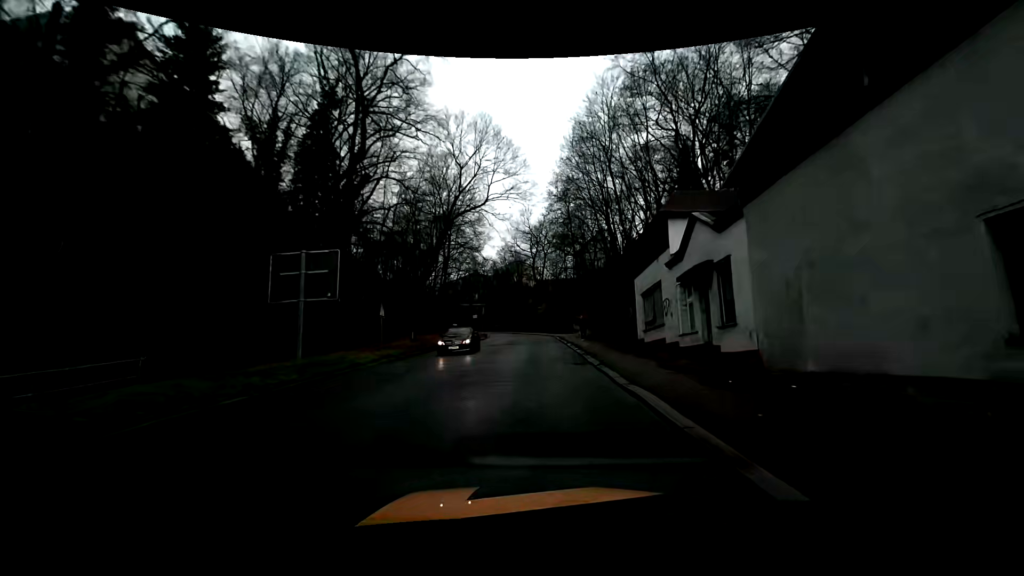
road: primary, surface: asphalt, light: Day
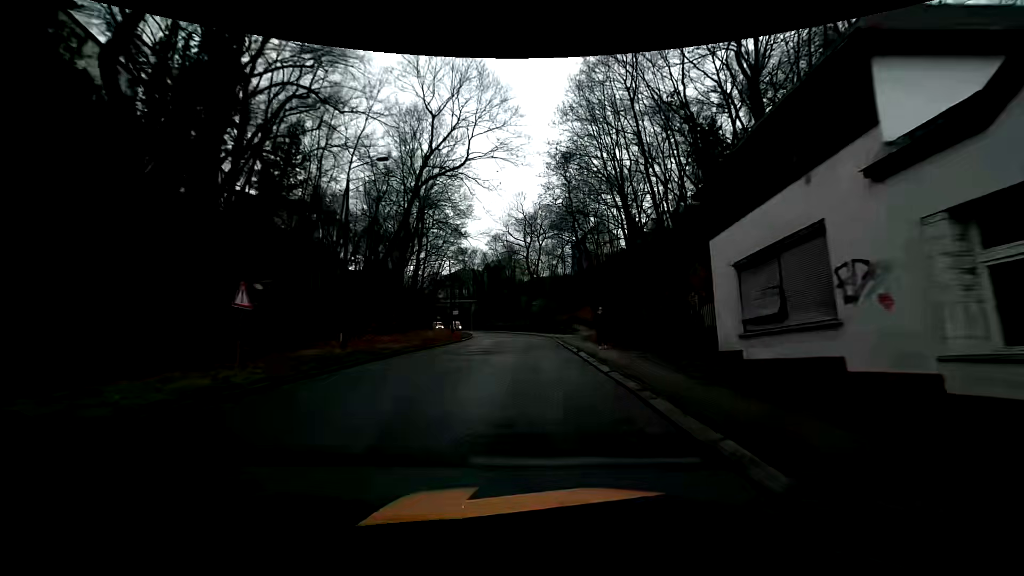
(0.0, +11.9) m; 0°
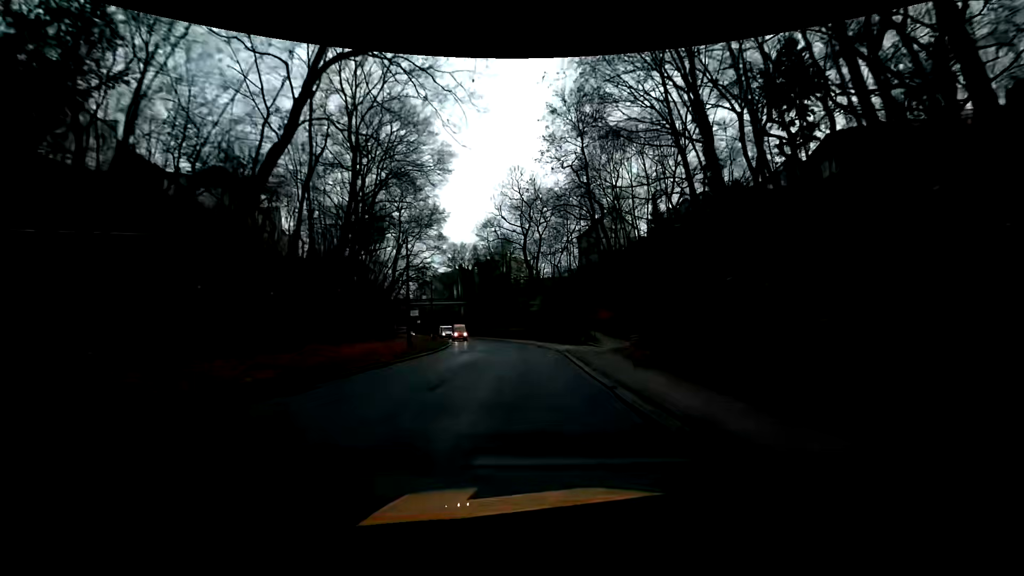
(+0.2, +18.5) m; 0°
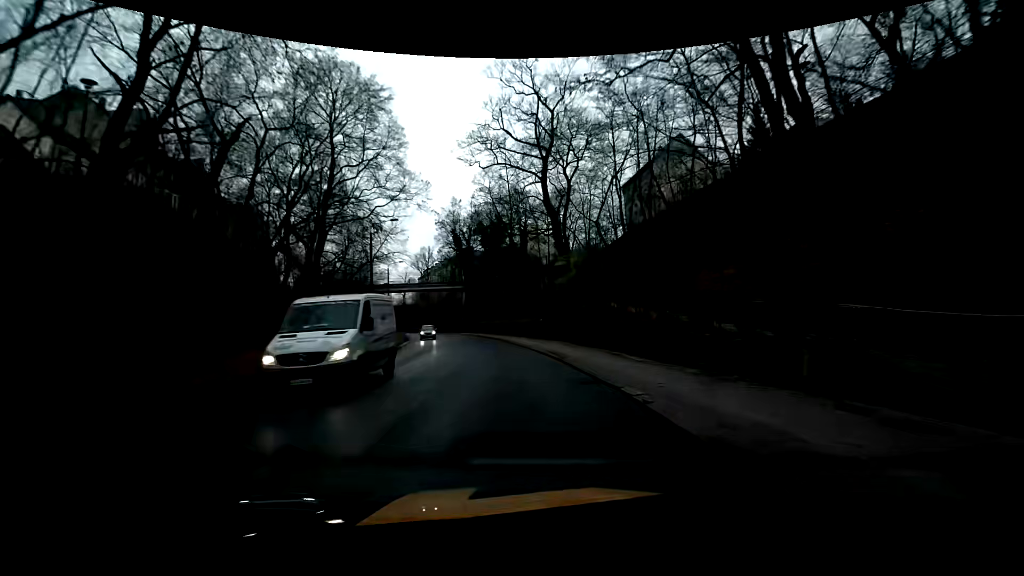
(-0.5, +31.5) m; -3°
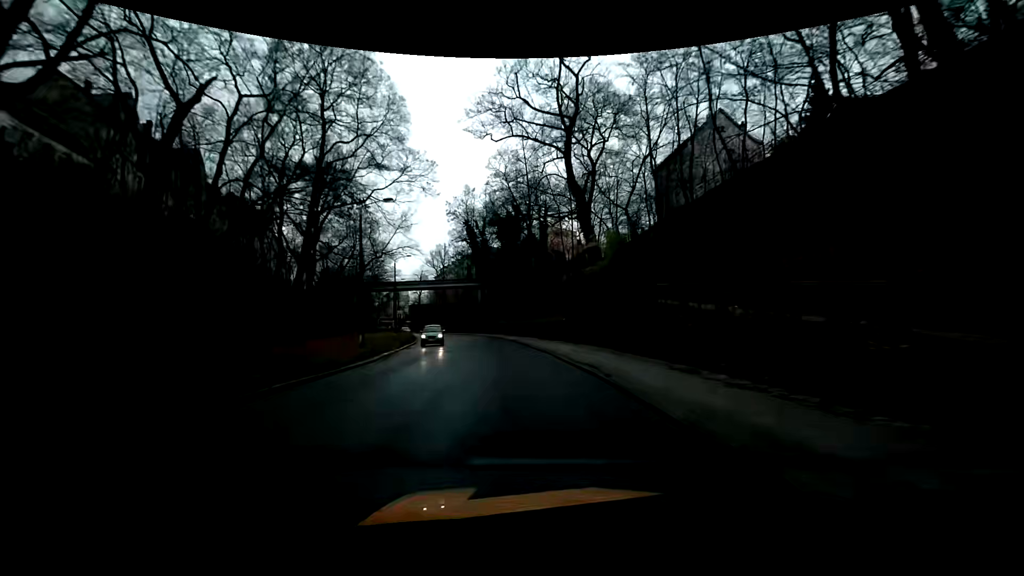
(-0.1, +6.3) m; -1°
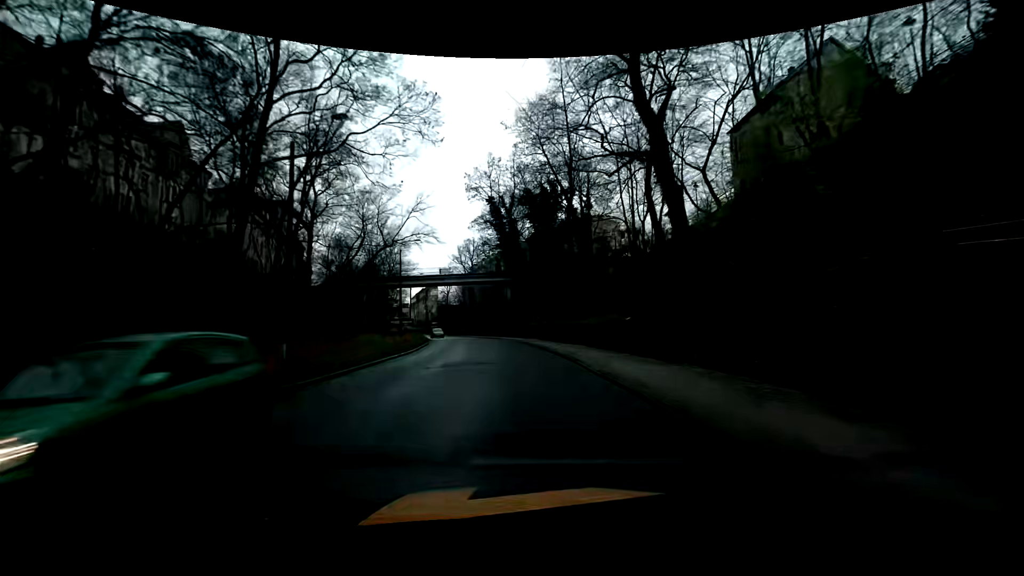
(-0.6, +12.9) m; -5°
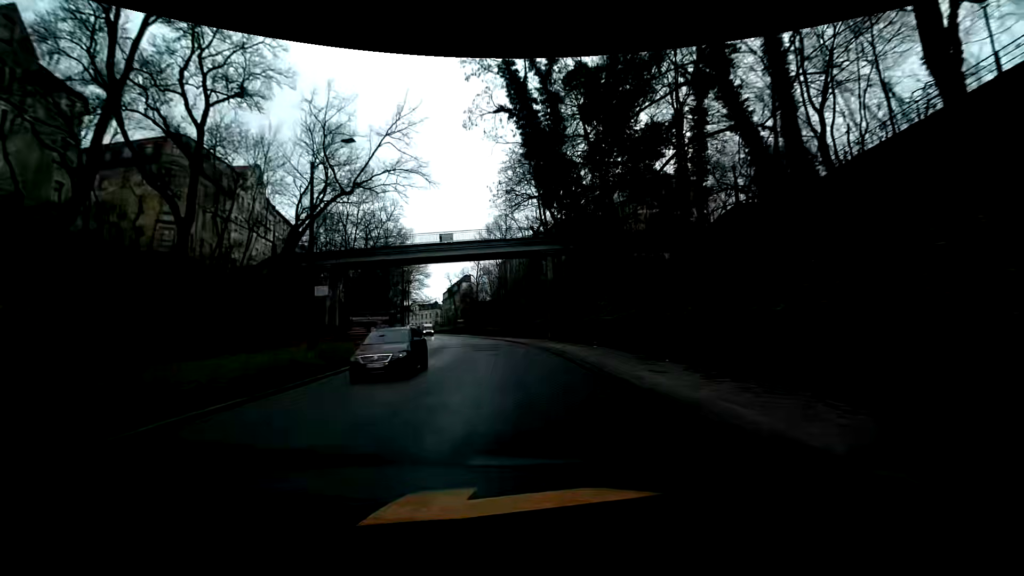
(-0.9, +26.6) m; -5°
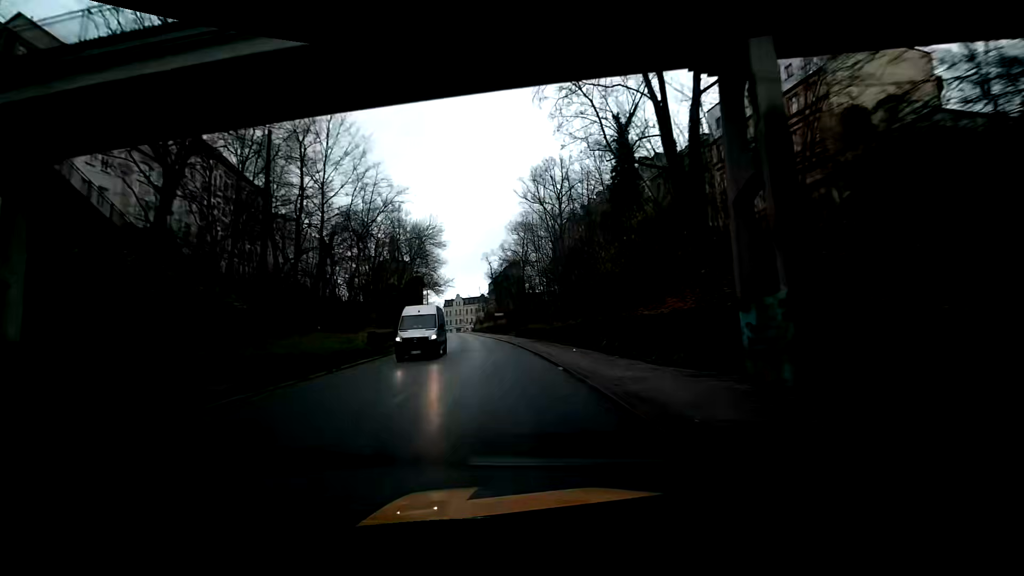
(-1.9, +34.5) m; -6°
(0, +10) (-1, +20) (-3, +30) (-4, +40) (-5, +50) (-7, +60) (-9, +69) (-10, +79) (-12, +89) (-14, +99) m
